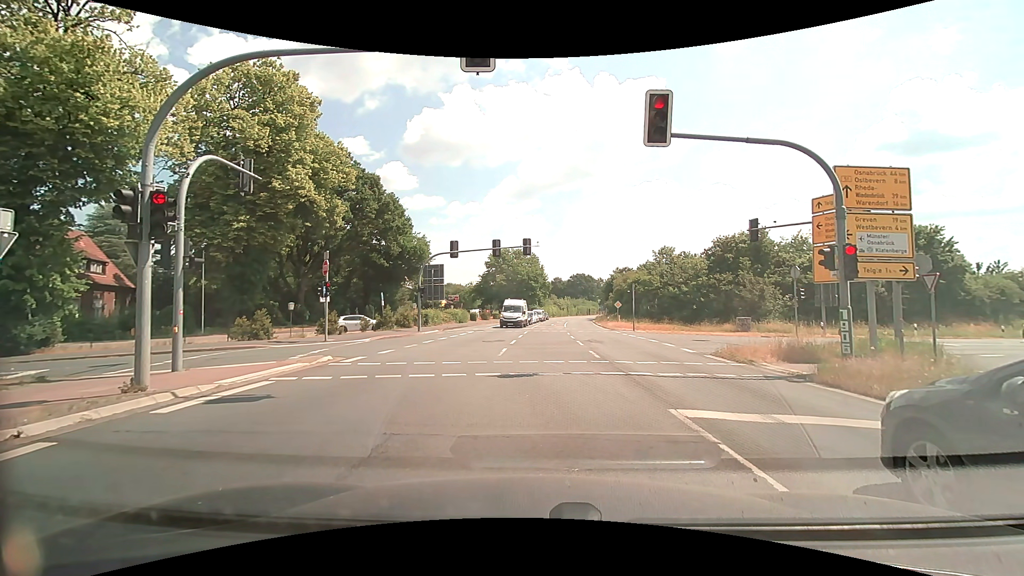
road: primary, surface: asphalt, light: Day
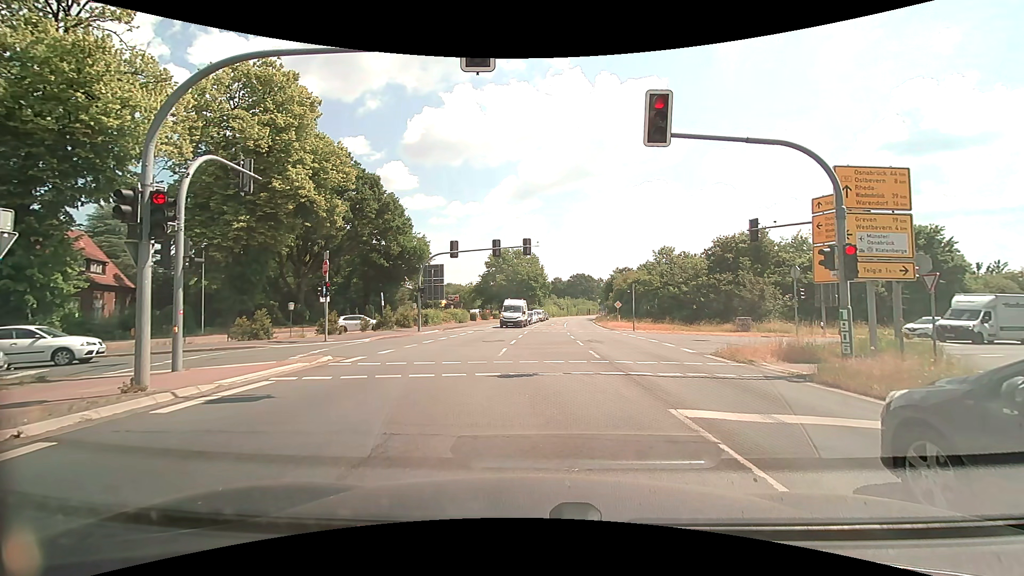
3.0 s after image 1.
(0.0, 0.0) m; 0°
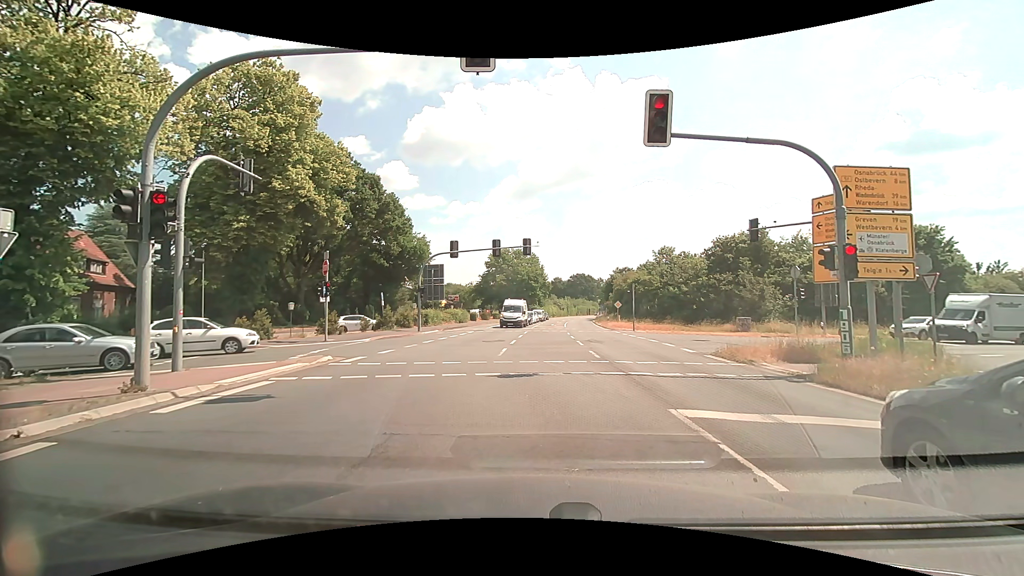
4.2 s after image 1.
(0.0, 0.0) m; 0°
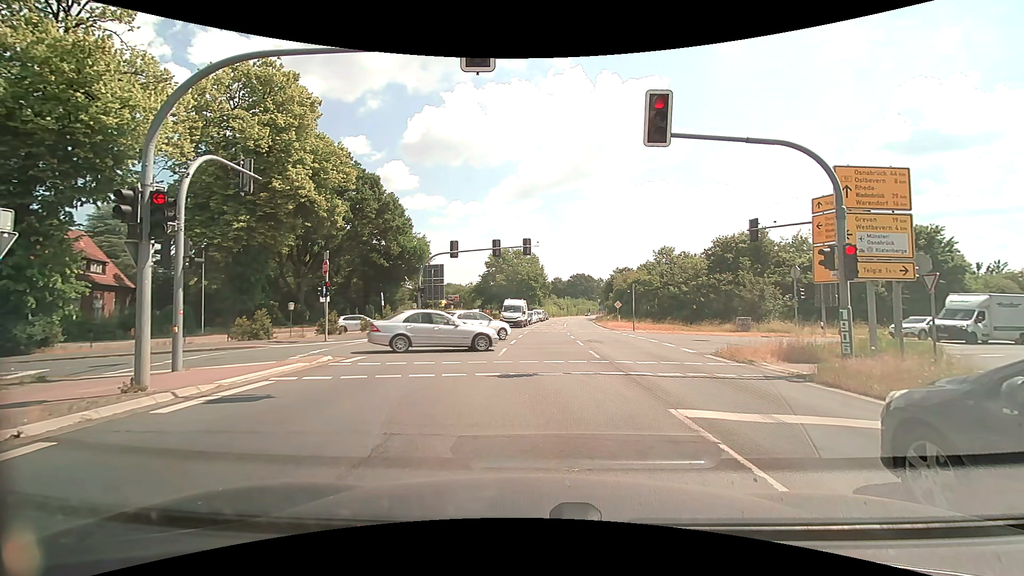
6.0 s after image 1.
(0.0, 0.0) m; 0°
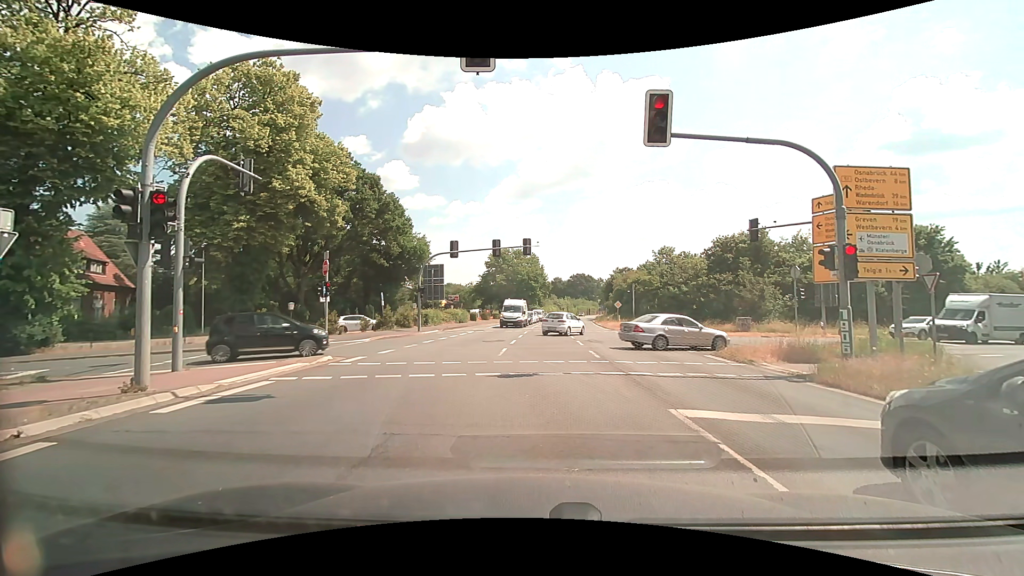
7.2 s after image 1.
(0.0, 0.0) m; 0°
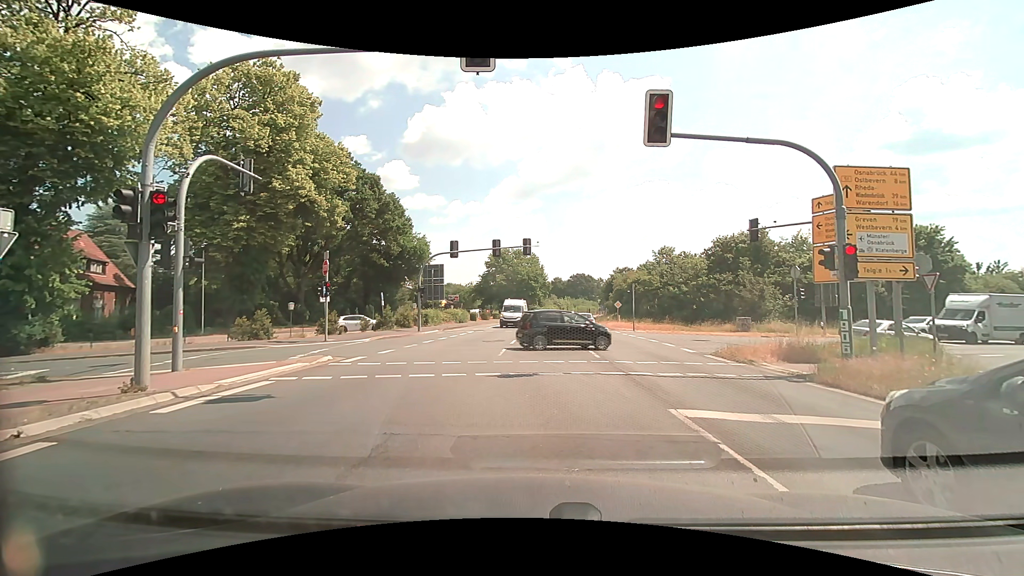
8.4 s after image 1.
(0.0, 0.0) m; 0°
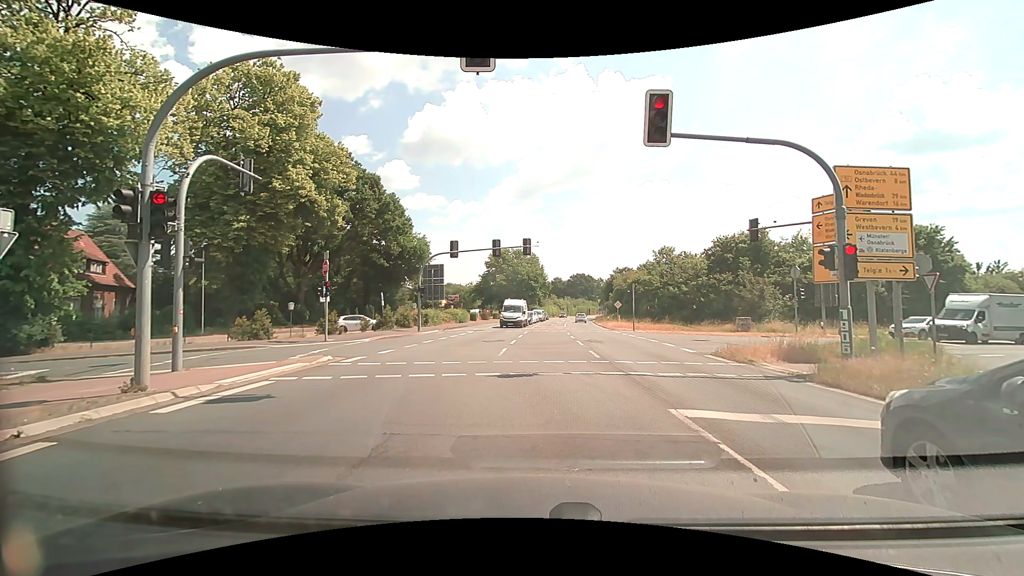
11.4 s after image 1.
(0.0, 0.0) m; 0°
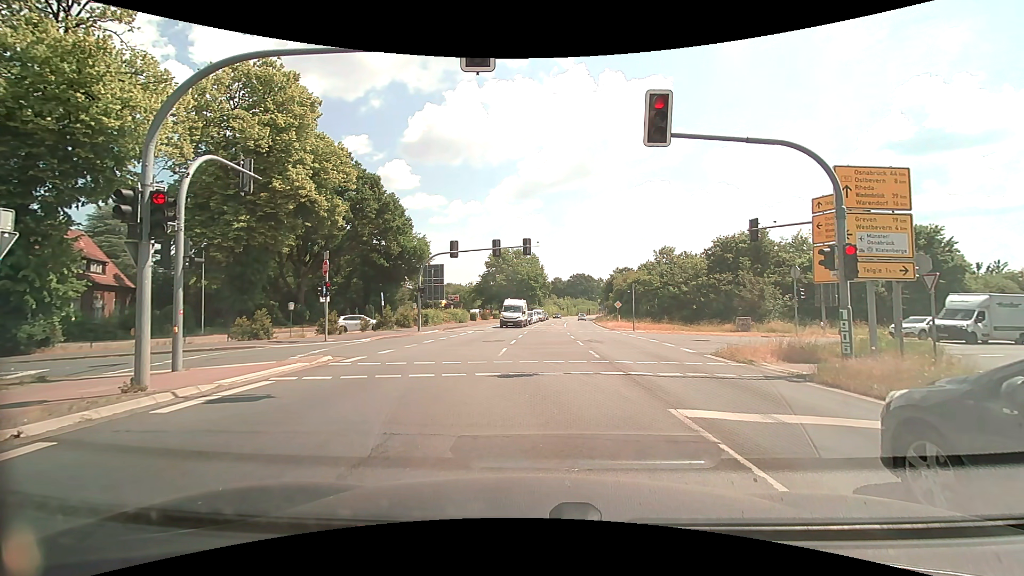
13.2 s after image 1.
(0.0, 0.0) m; 0°
(0, +10) (-4, +19) (-13, +23) (-22, +21) (-32, +18) (-42, +15) (-51, +12) (-60, +9) (-70, +6) (-79, +2) m
